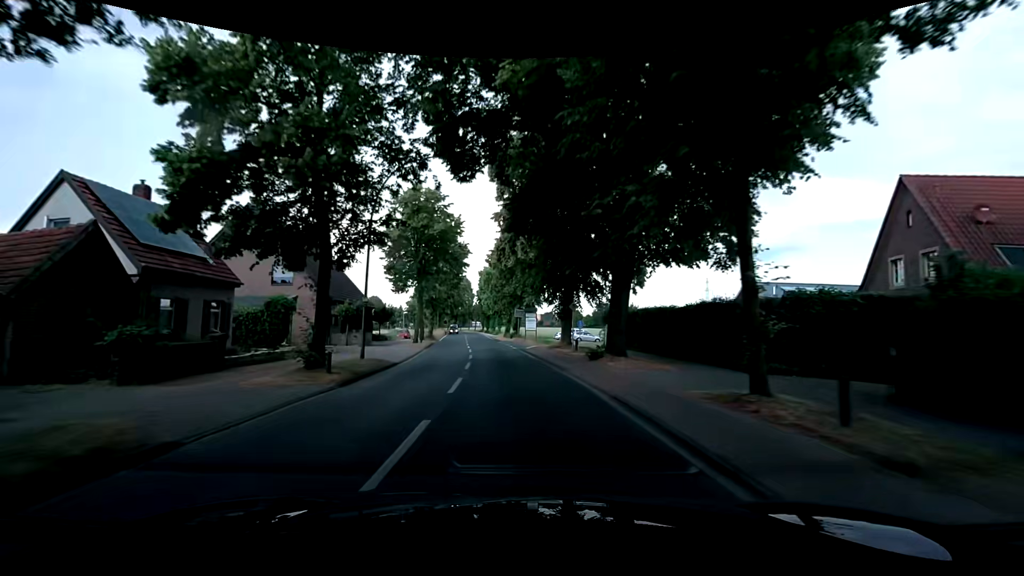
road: secondary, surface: asphalt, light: Day
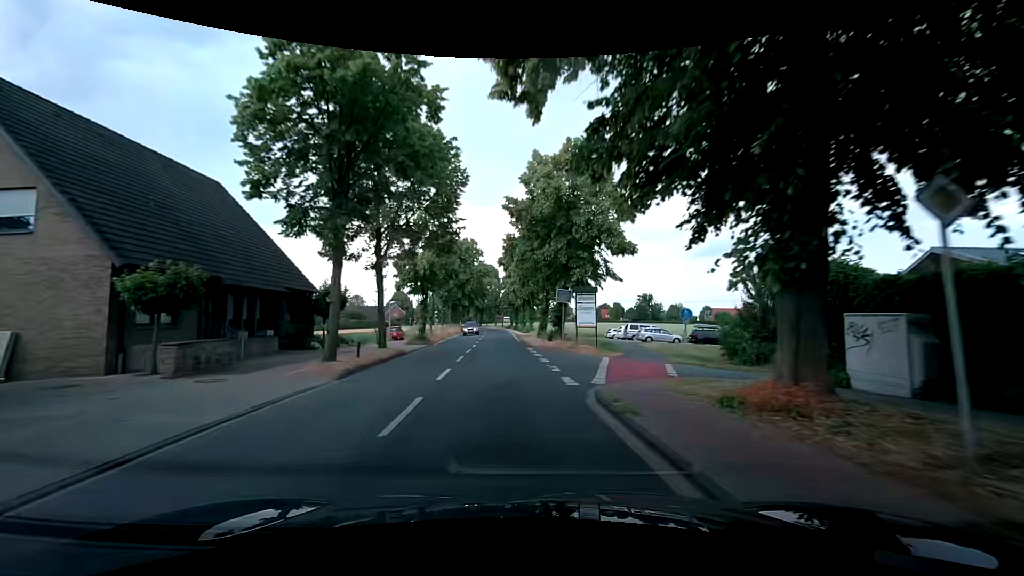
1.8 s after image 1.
(-0.8, +22.4) m; -3°
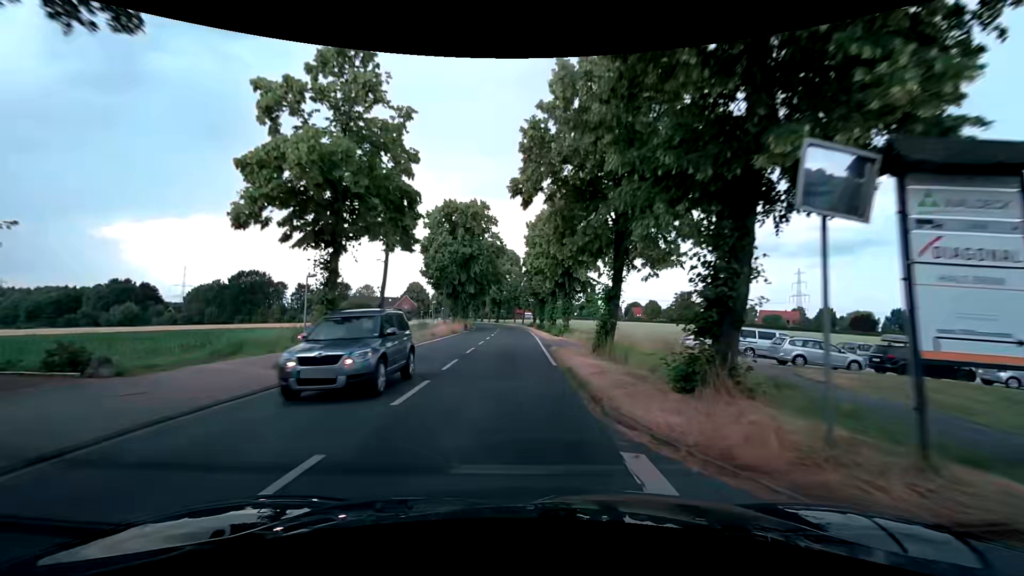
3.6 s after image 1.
(-1.0, +22.4) m; -3°
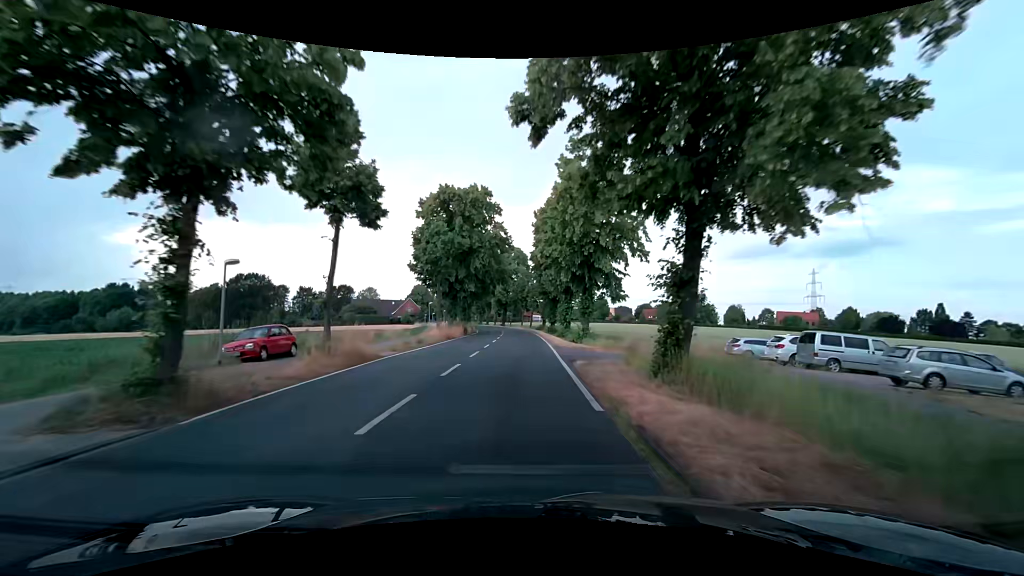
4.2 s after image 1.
(-0.1, +7.5) m; -2°
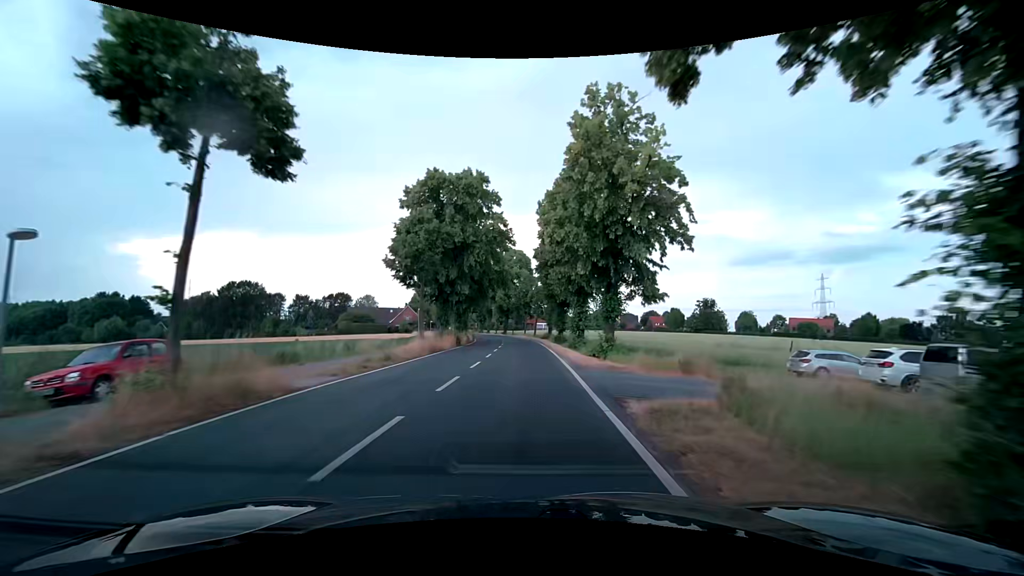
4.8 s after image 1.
(+0.1, +7.5) m; 0°
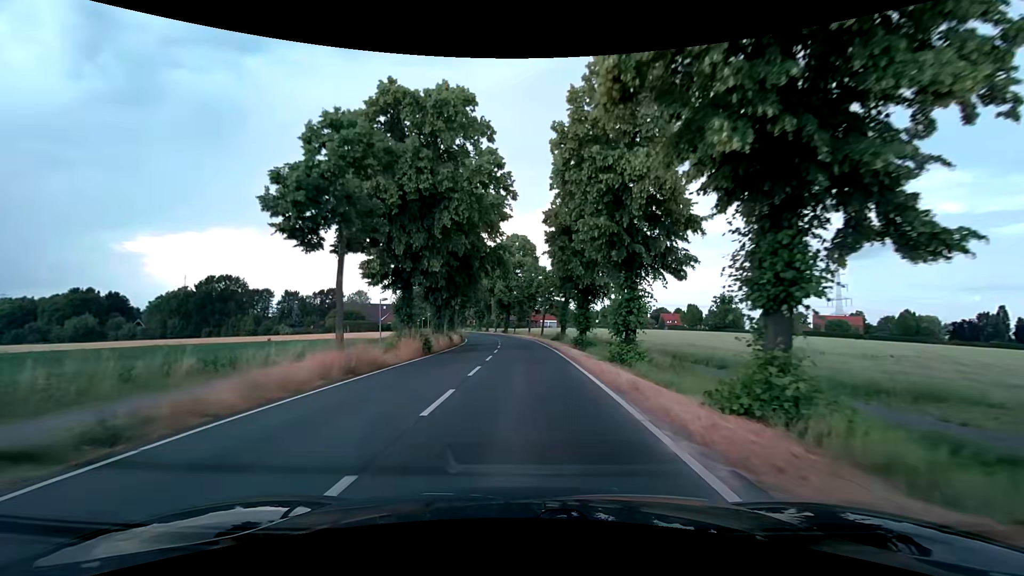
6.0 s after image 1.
(-0.1, +14.9) m; -1°
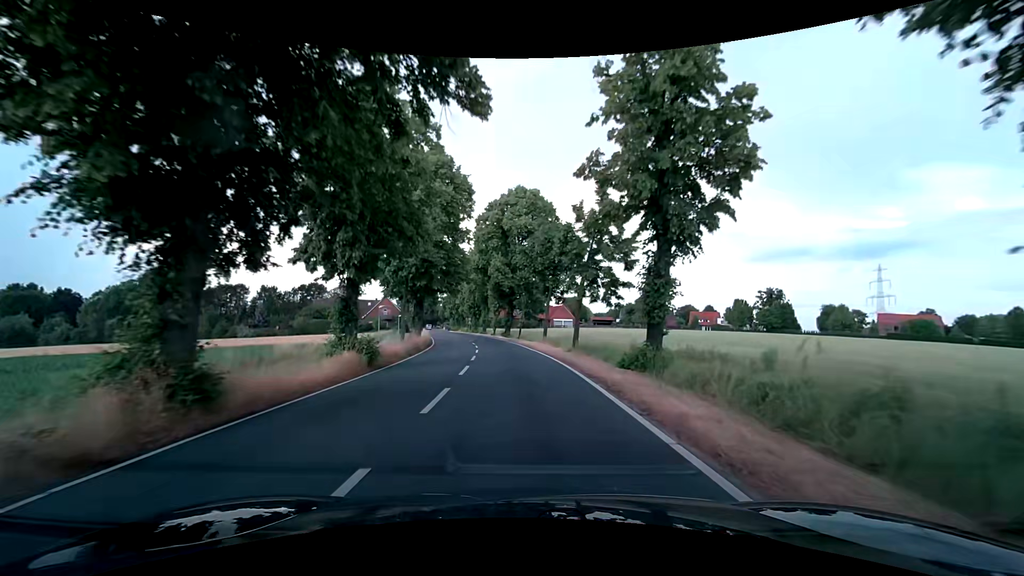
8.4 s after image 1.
(+0.2, +29.8) m; 0°
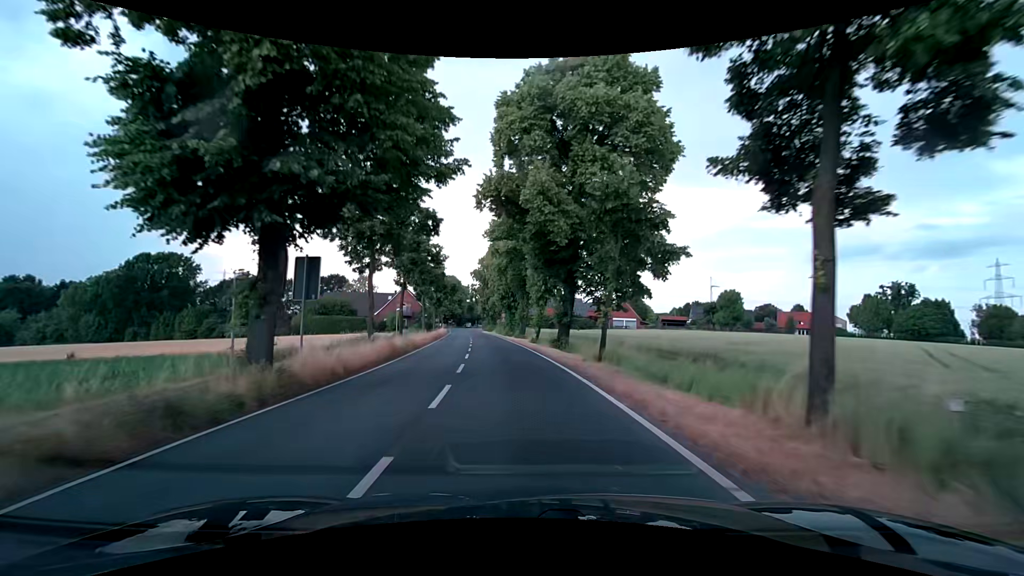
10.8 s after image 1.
(-1.6, +29.8) m; -5°
(0, +10) (-1, +20) (-2, +30) (-3, +40) (-4, +50) (-5, +60) (-7, +70) (-8, +80) (-9, +89) (-11, +99) m
